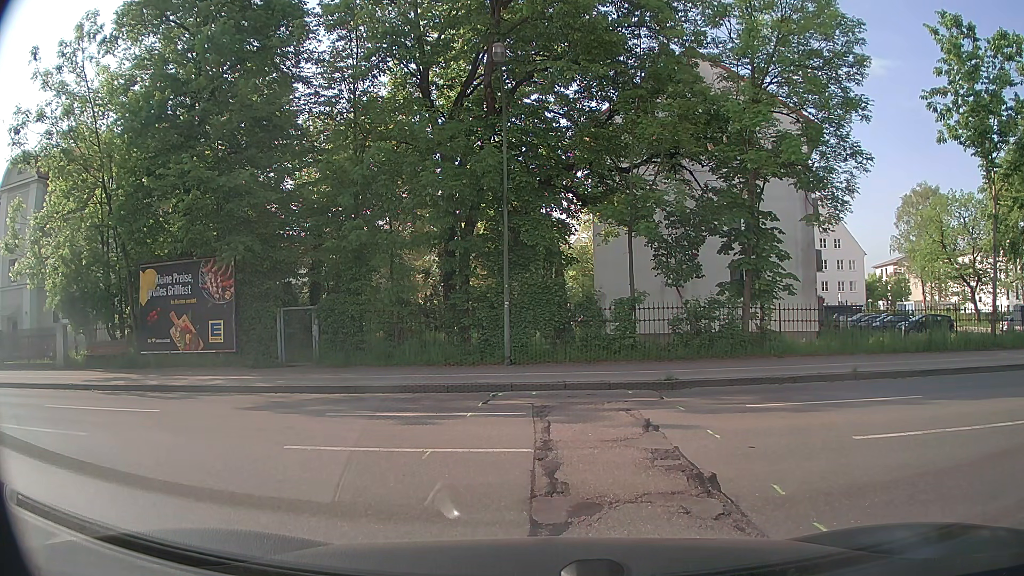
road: residential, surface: asphalt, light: Day
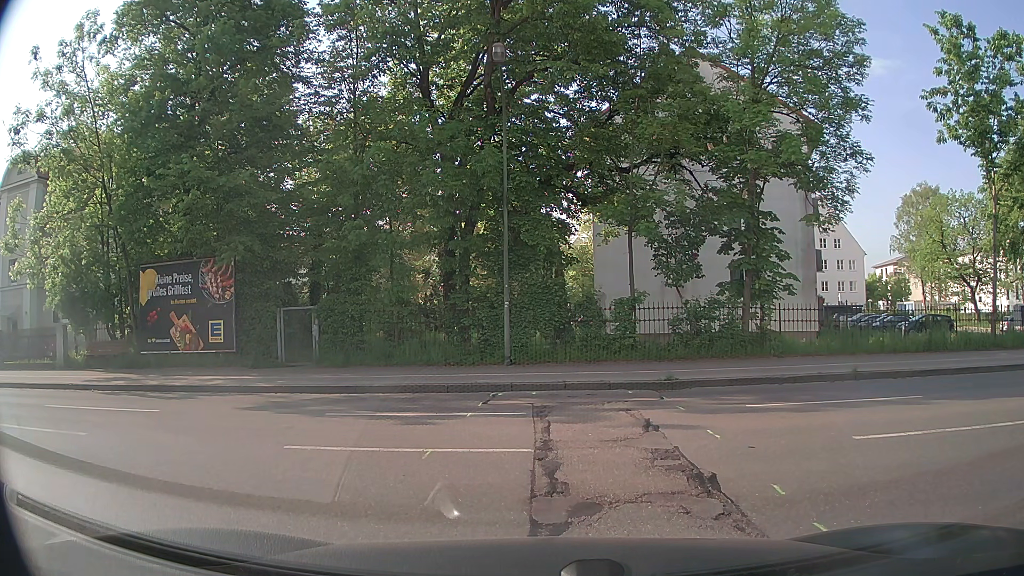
(0.0, 0.0) m; 0°
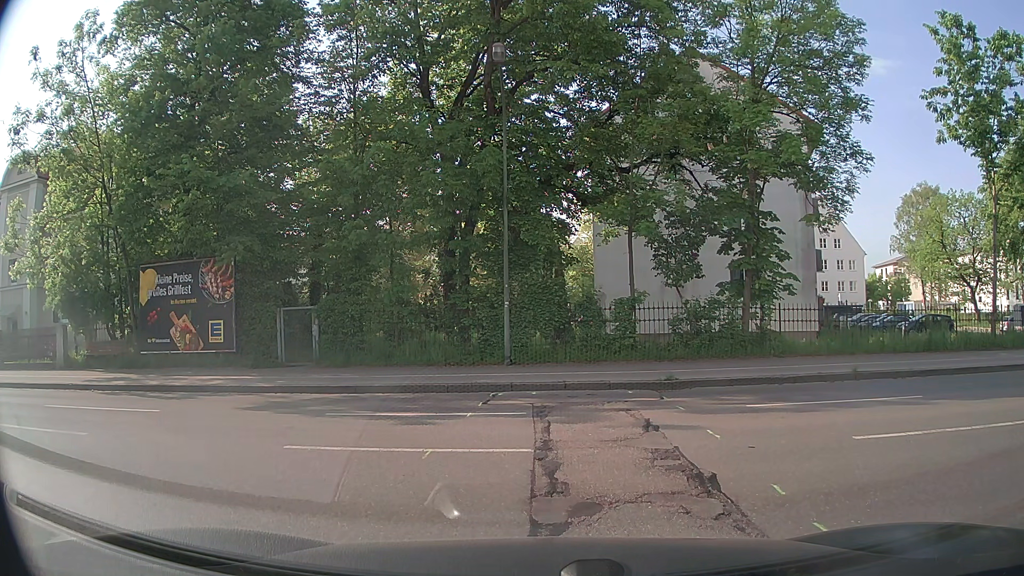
(0.0, 0.0) m; 0°
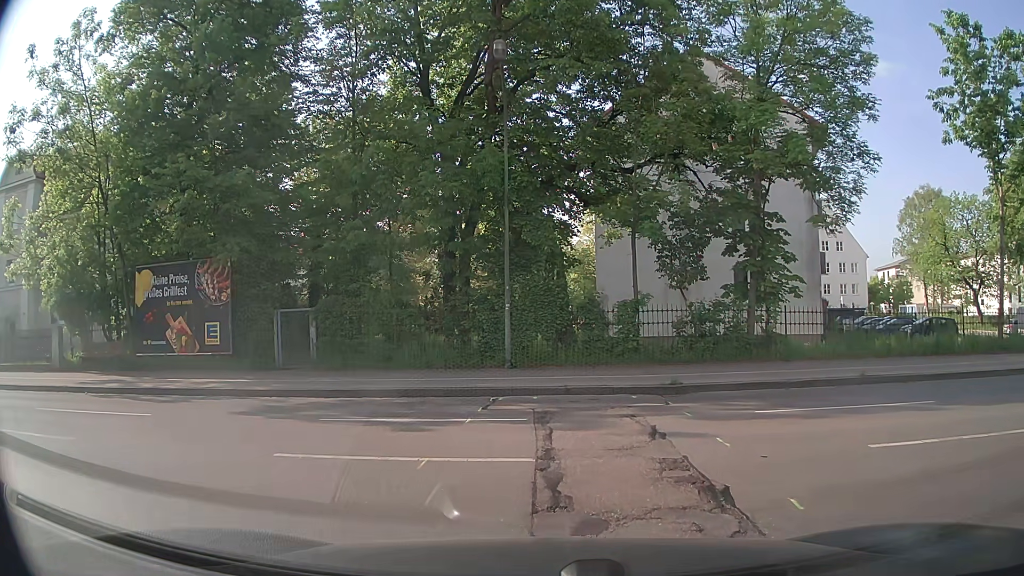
(0.0, +0.3) m; 0°
